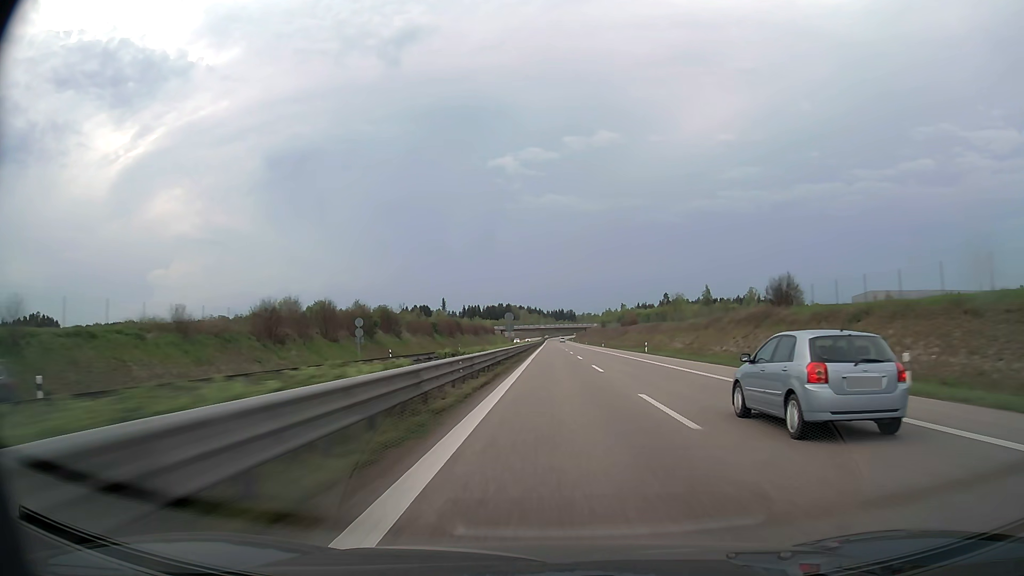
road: trunk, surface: asphalt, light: Day
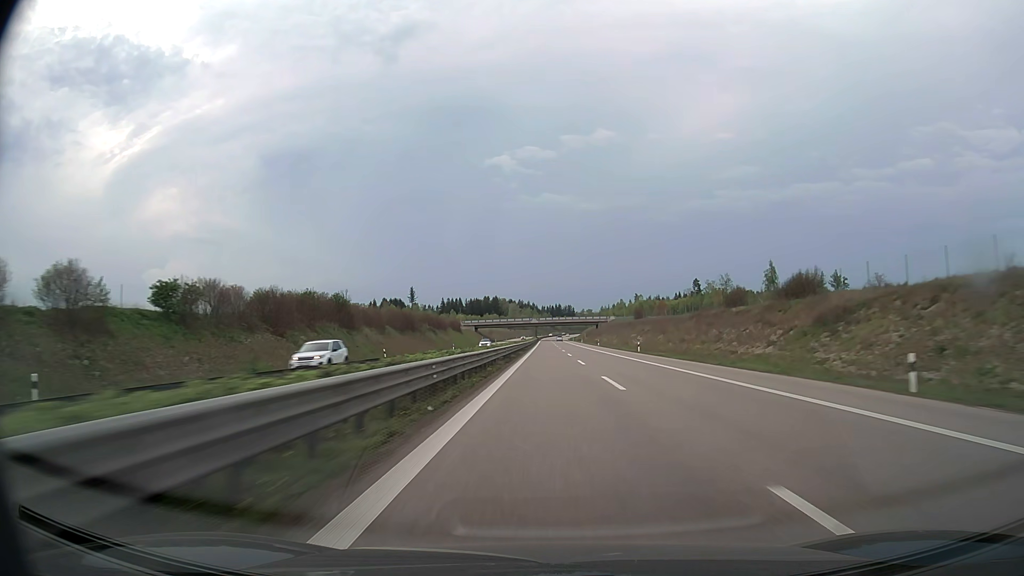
(+0.4, +100.0) m; 0°
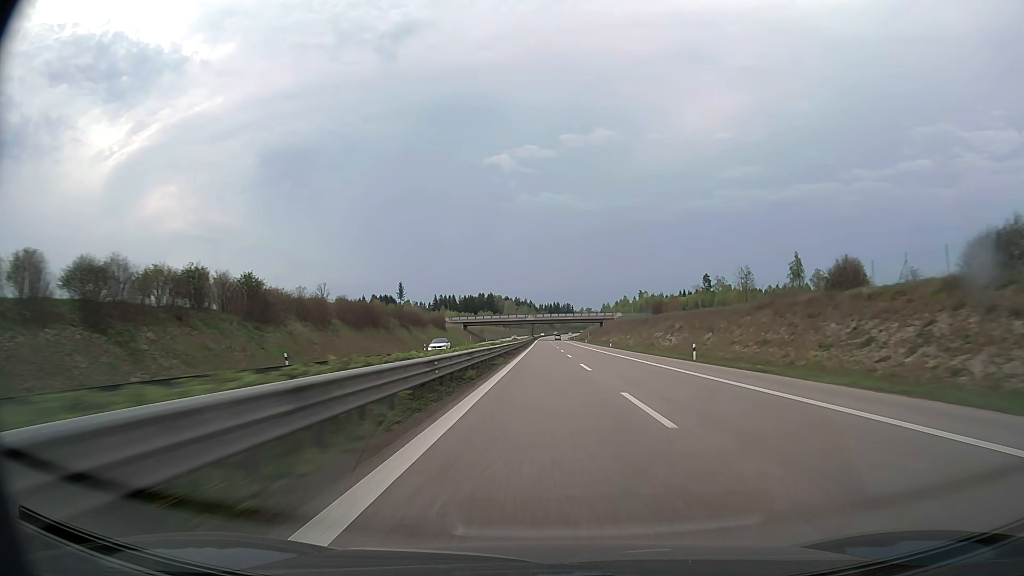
(0.0, +25.4) m; 0°
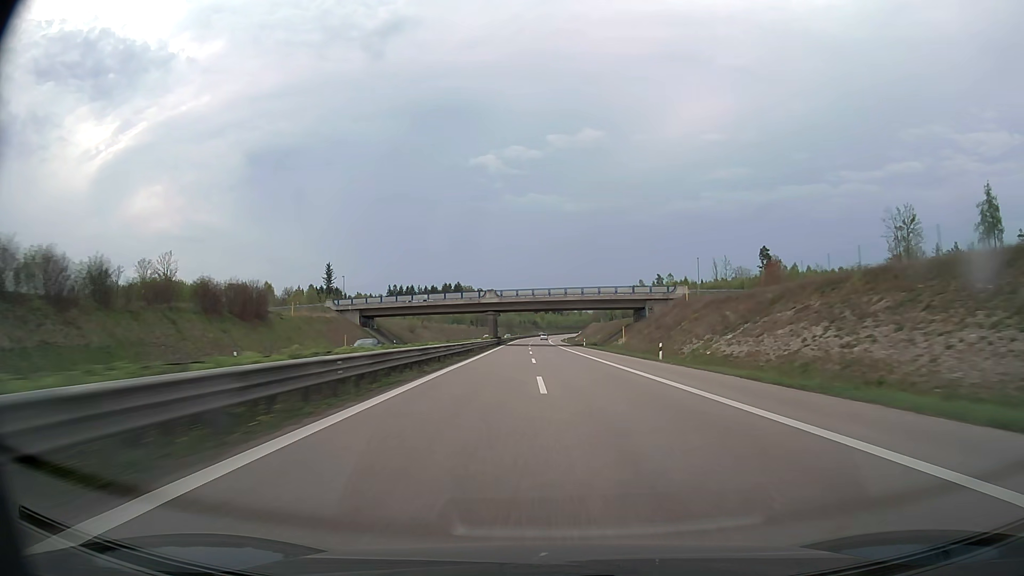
(+0.9, +101.5) m; +1°
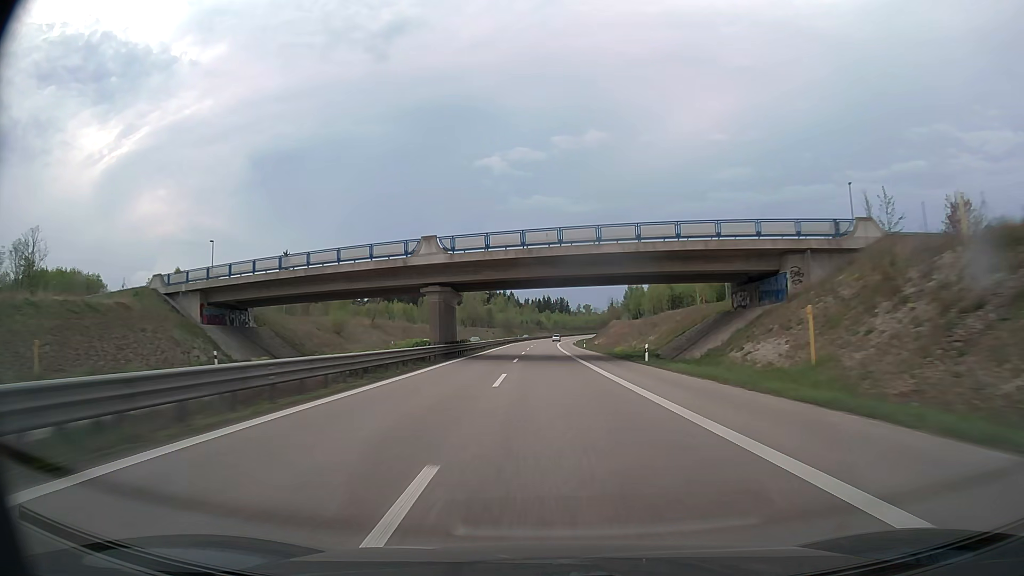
(-0.1, +50.7) m; 0°
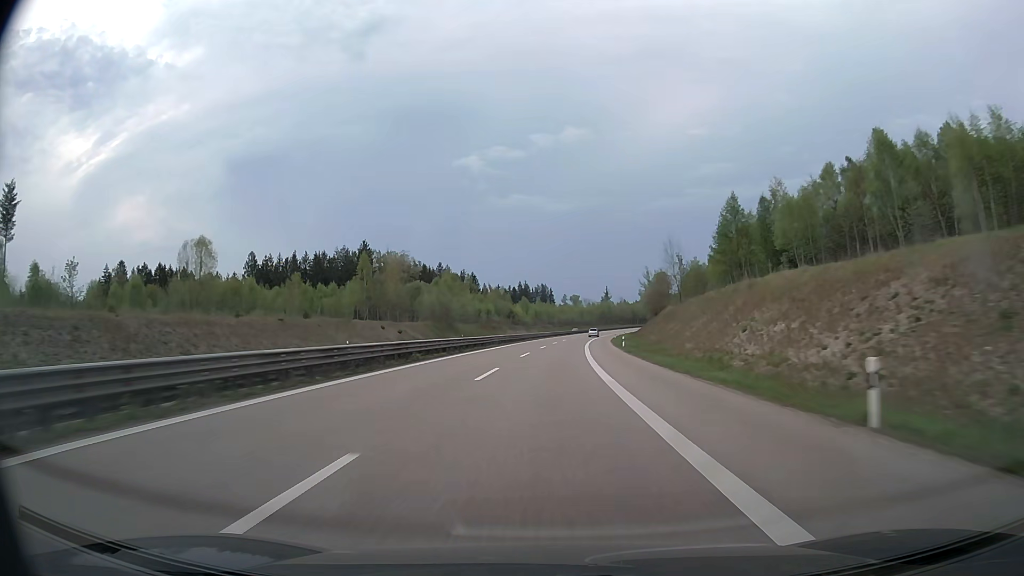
(+0.1, +124.3) m; +2°
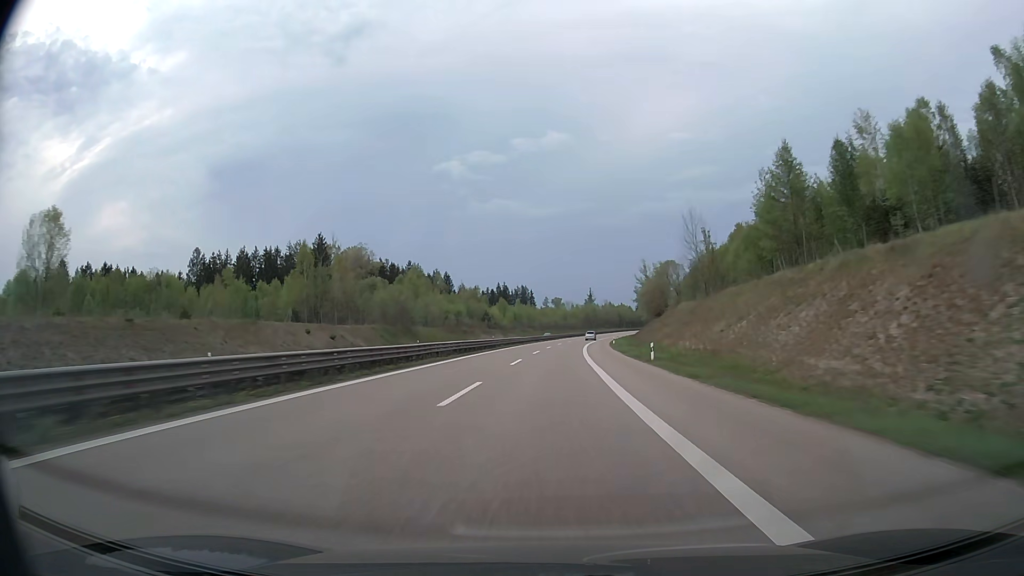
(+0.3, +23.9) m; +1°
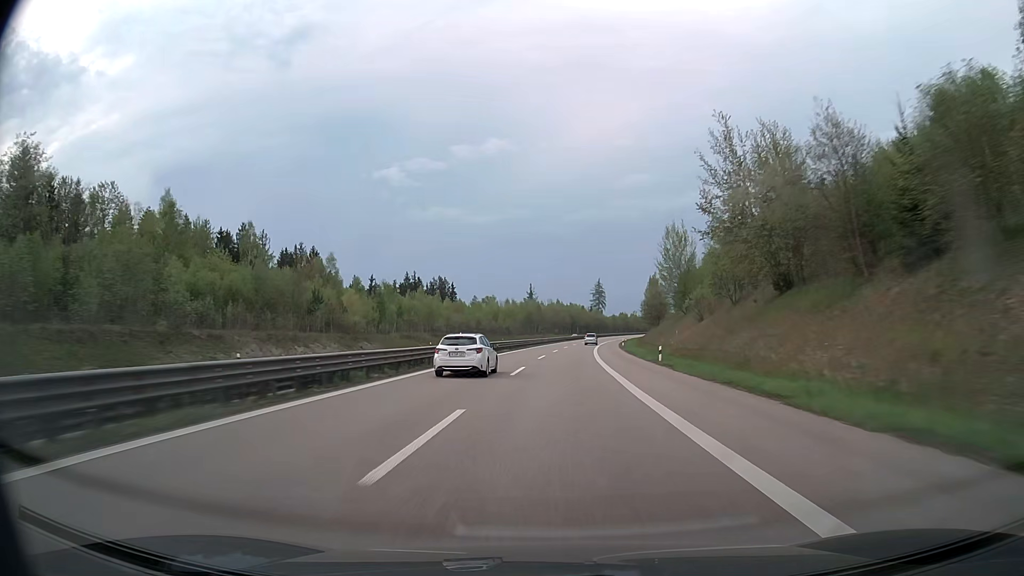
(+4.7, +95.6) m; +5°
(0, +10) (0, +20) (0, +30) (+1, +40) (+1, +50) (+2, +60) (+2, +70) (+3, +80) (+4, +90) (+5, +100) m
